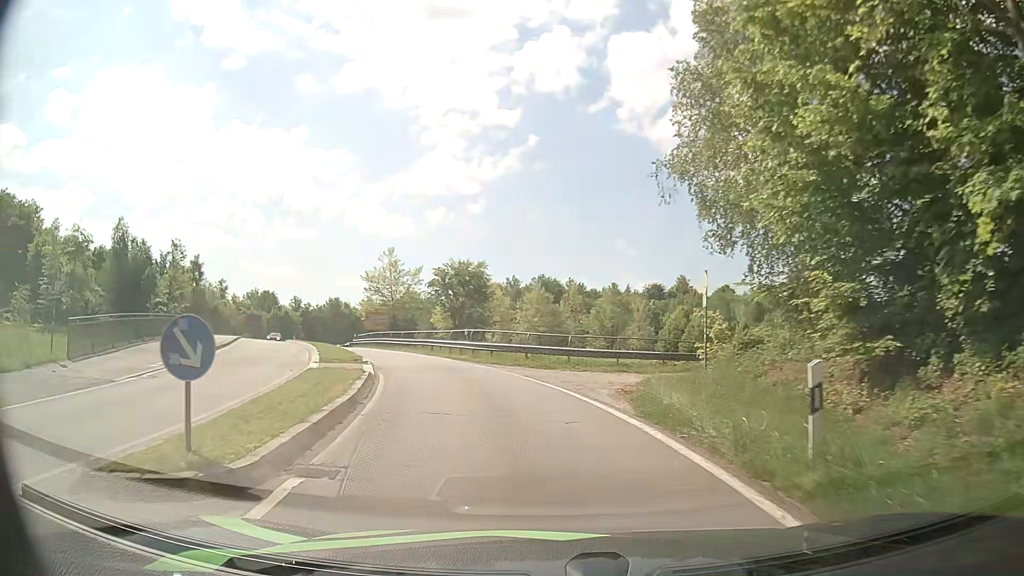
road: primary_link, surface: asphalt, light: Day
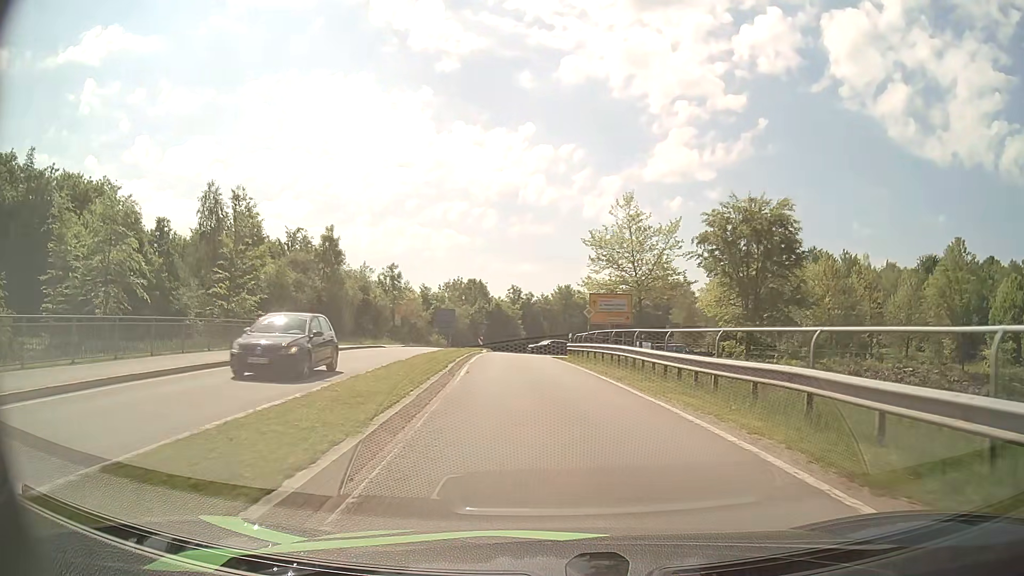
(-6.5, +28.8) m; -21°
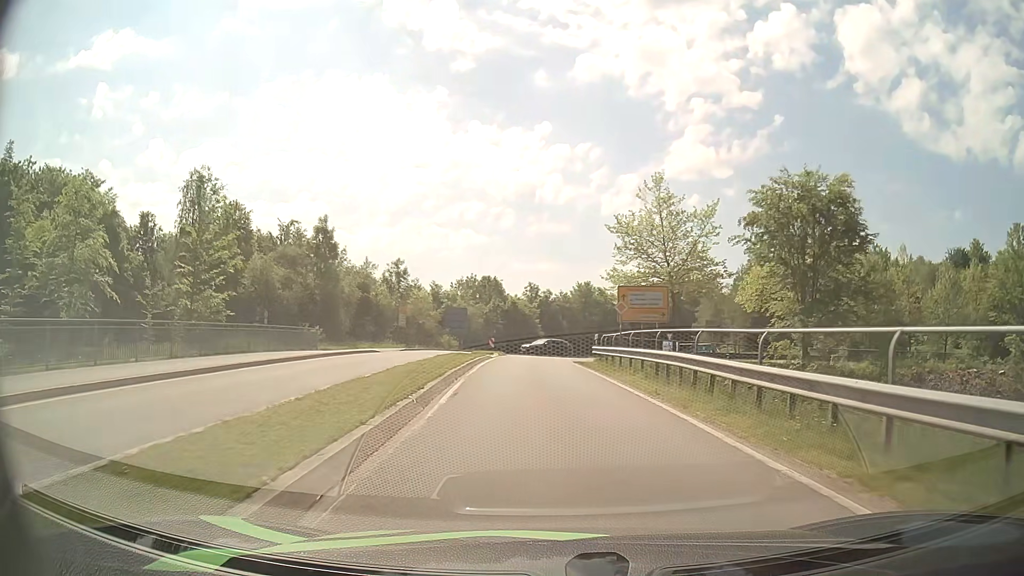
(-0.1, +6.2) m; -2°
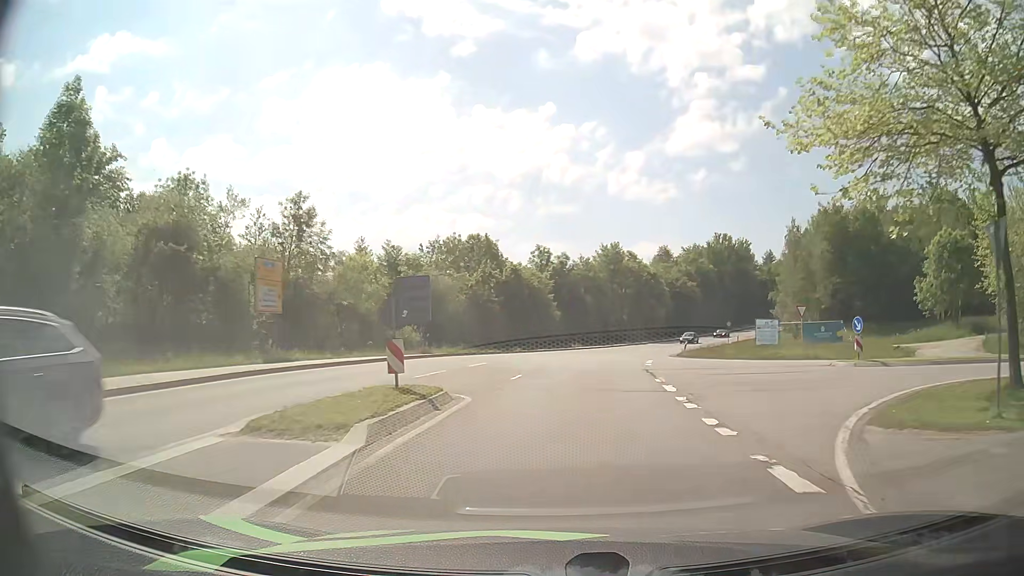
(-0.8, +32.6) m; -1°
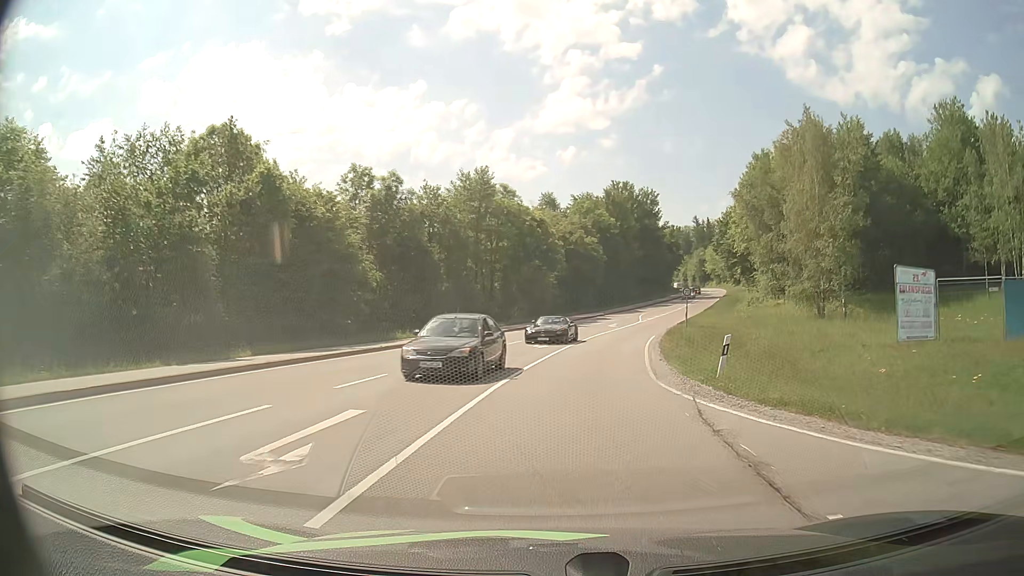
(+3.1, +35.6) m; +11°
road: secondary
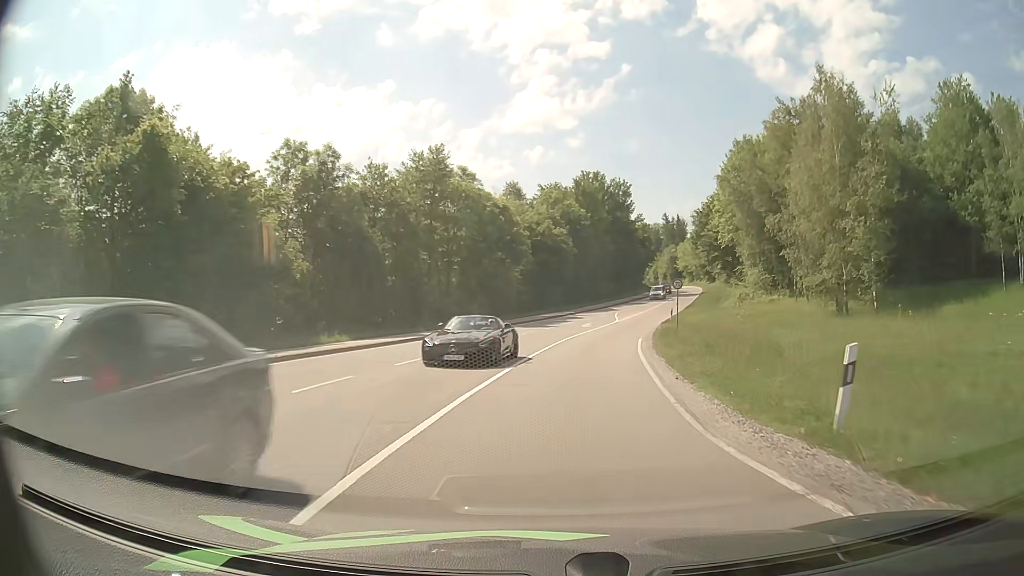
(+0.2, +7.6) m; +3°
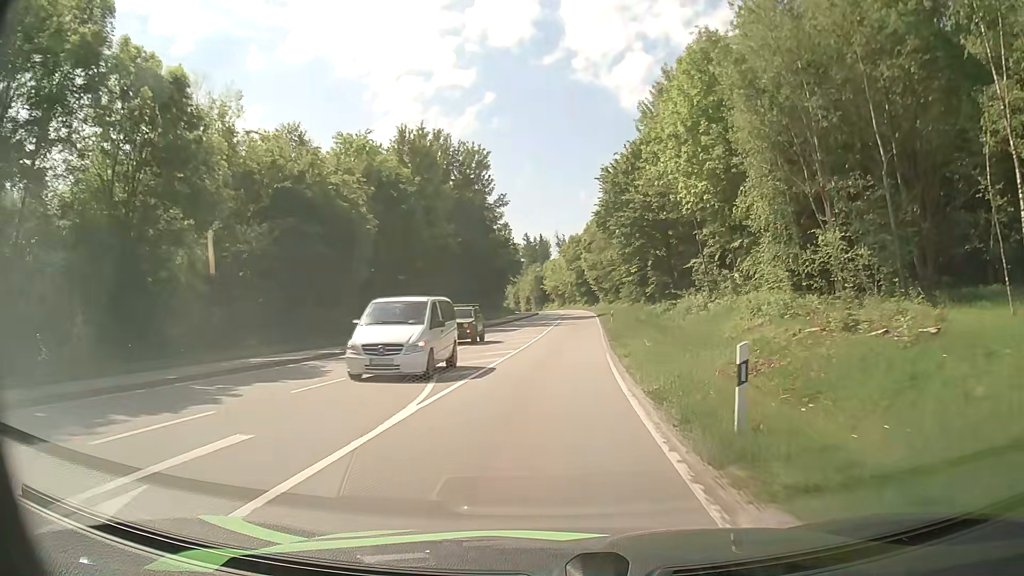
(+4.6, +39.9) m; +12°
